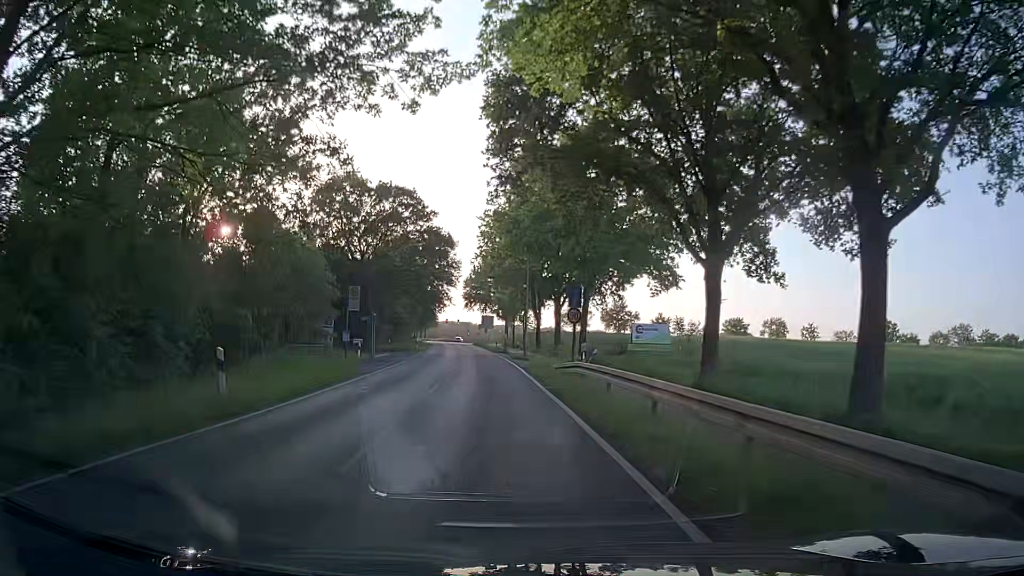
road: secondary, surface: asphalt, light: Day
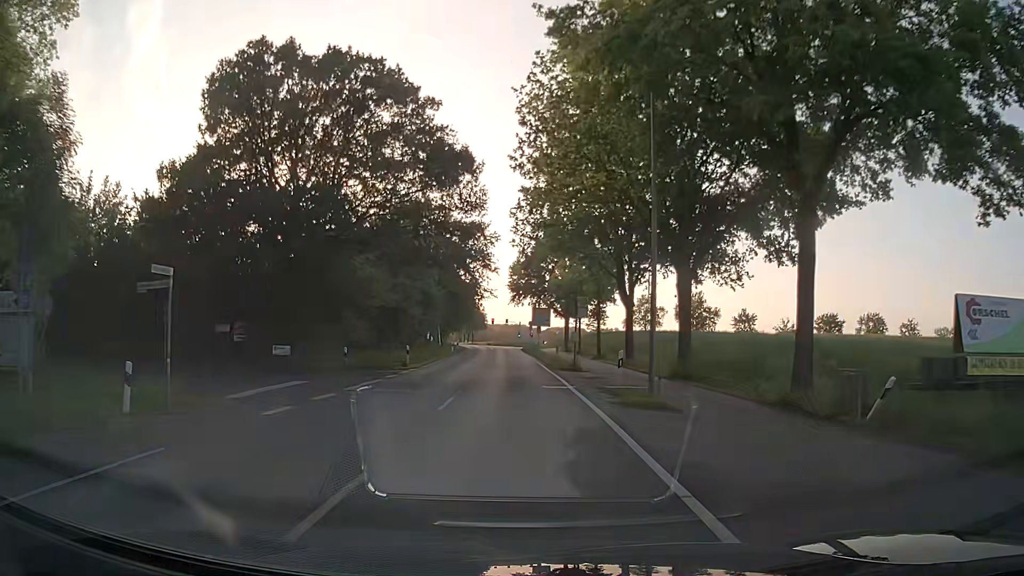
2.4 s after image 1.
(-1.4, +30.3) m; -5°
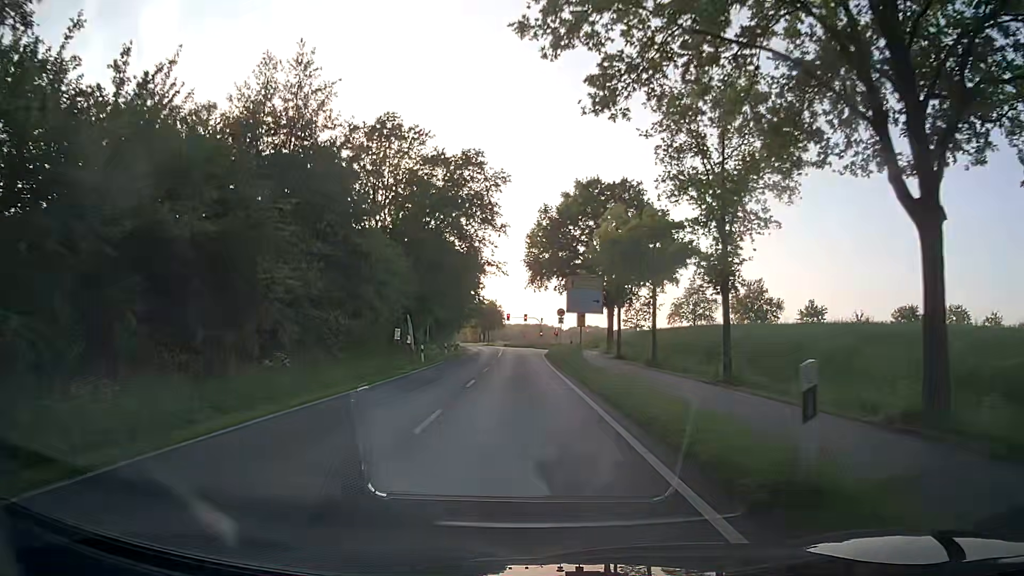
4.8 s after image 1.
(-0.4, +30.4) m; 0°
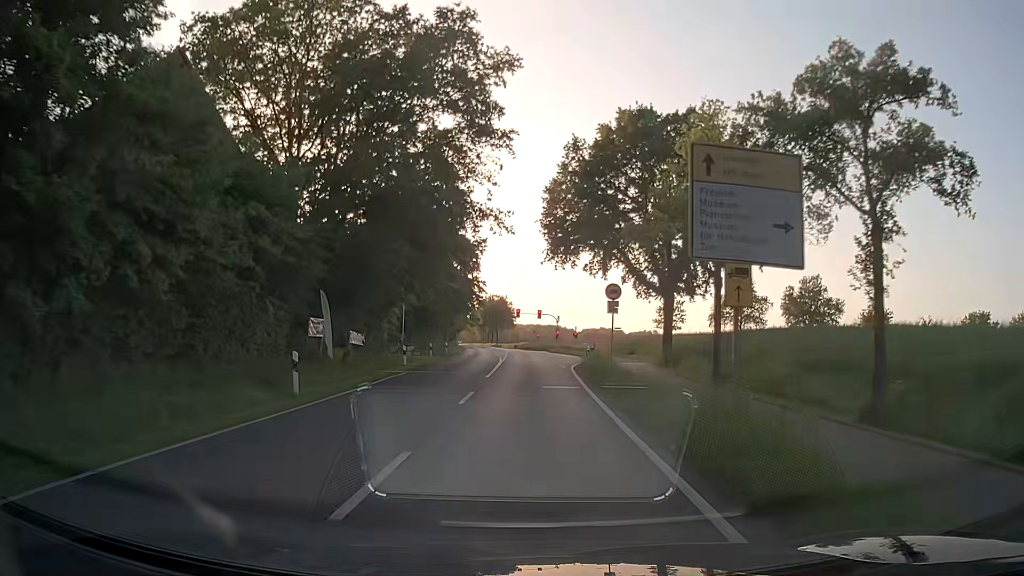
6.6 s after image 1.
(-0.8, +22.8) m; -3°
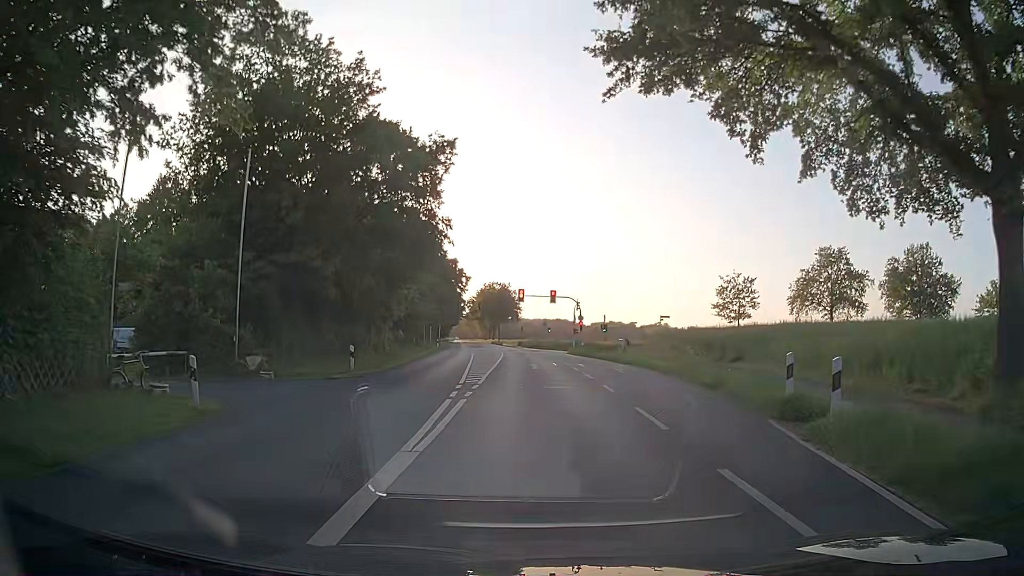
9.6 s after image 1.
(0.0, +33.4) m; 0°
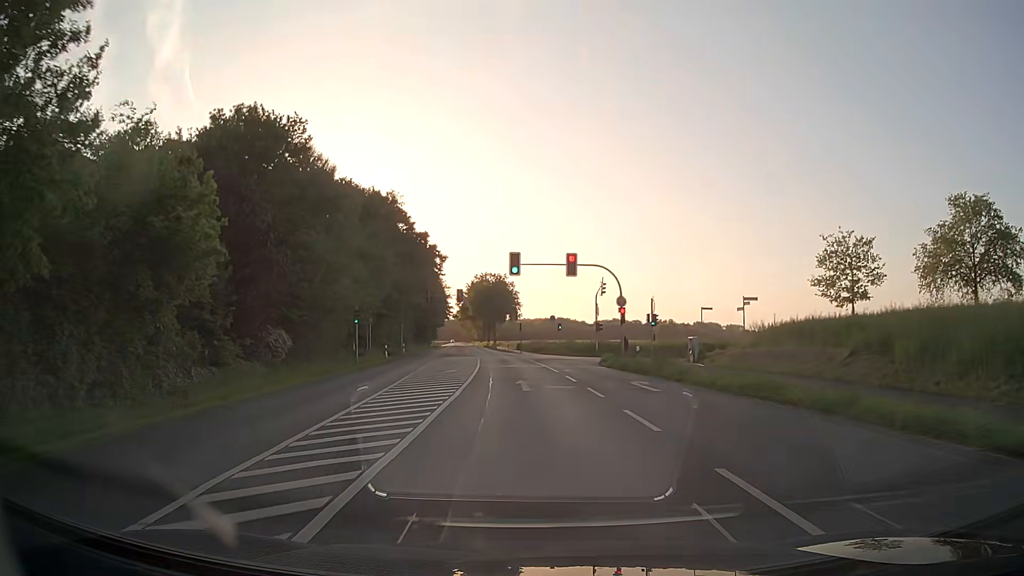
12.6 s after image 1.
(-0.3, +30.4) m; -1°
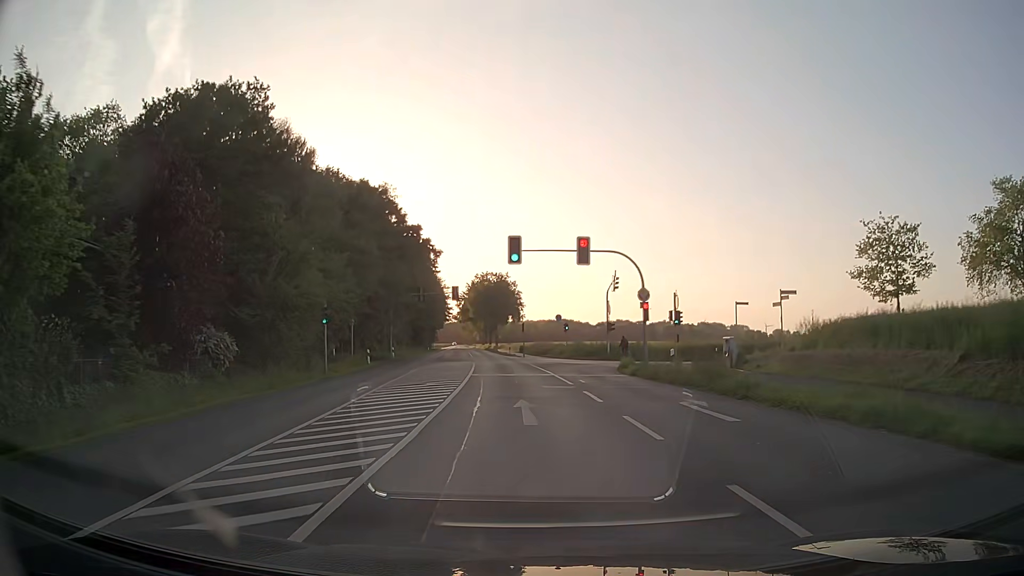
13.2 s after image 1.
(0.0, +6.8) m; 0°
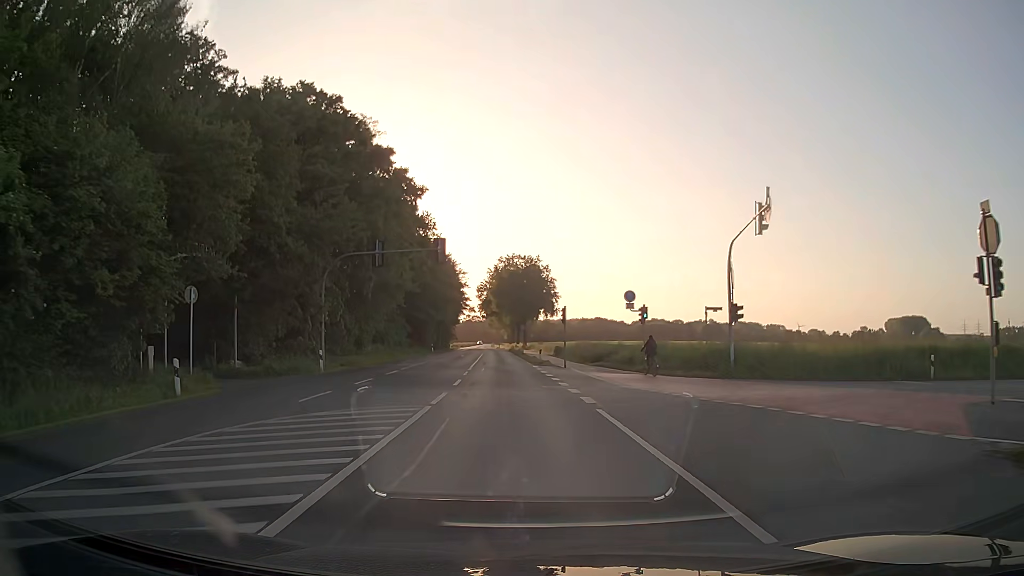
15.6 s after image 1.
(-0.9, +28.4) m; -3°
(0, +10) (0, +20) (-1, +30) (-1, +40) (-2, +50) (-2, +60) (-3, +70) (-3, +80) (-4, +90) (-5, +100) m
